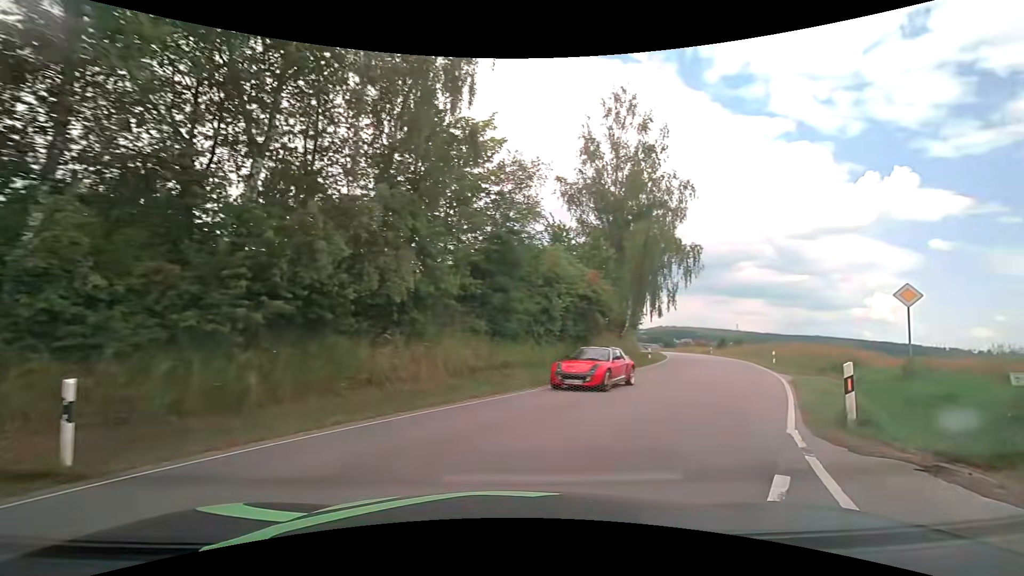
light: Day
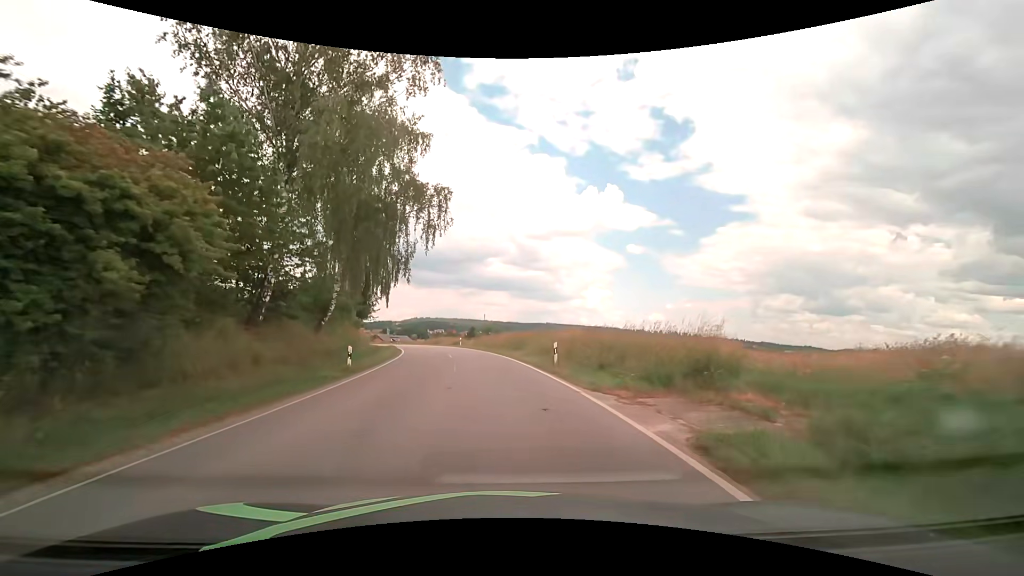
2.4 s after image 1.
(+6.6, +16.2) m; +30°
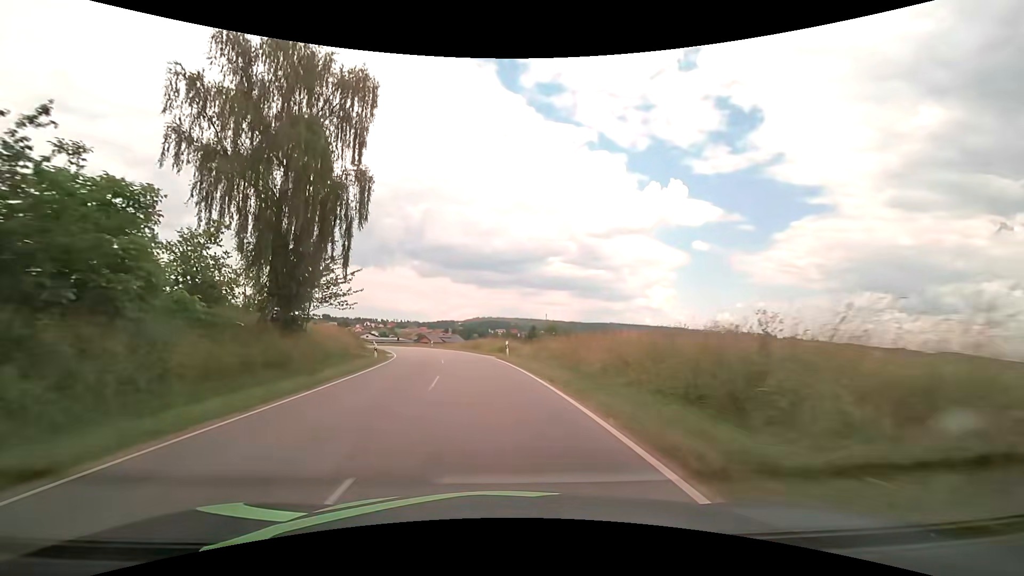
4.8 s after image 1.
(-1.2, +28.1) m; -6°
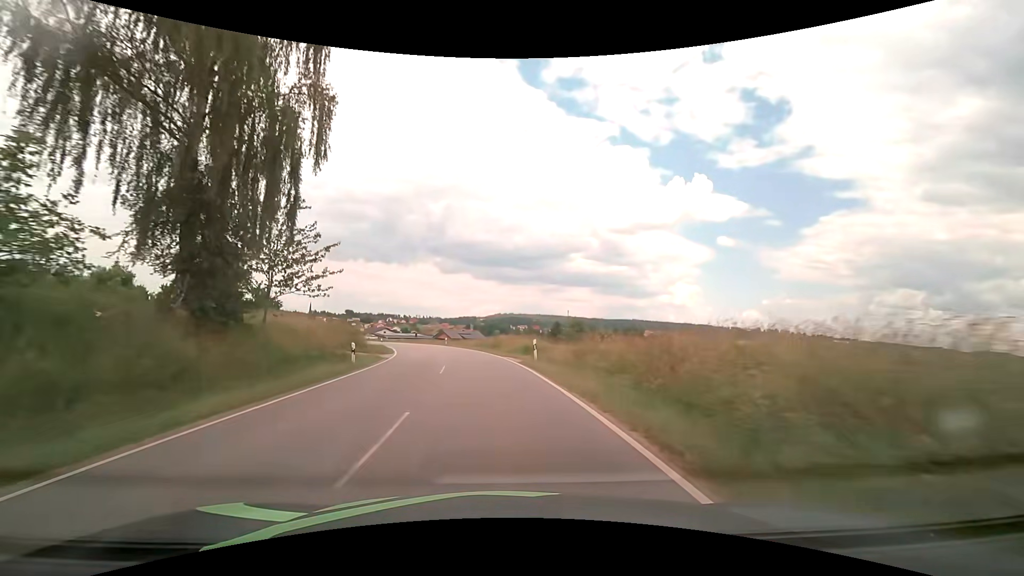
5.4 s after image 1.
(-0.2, +8.4) m; -3°
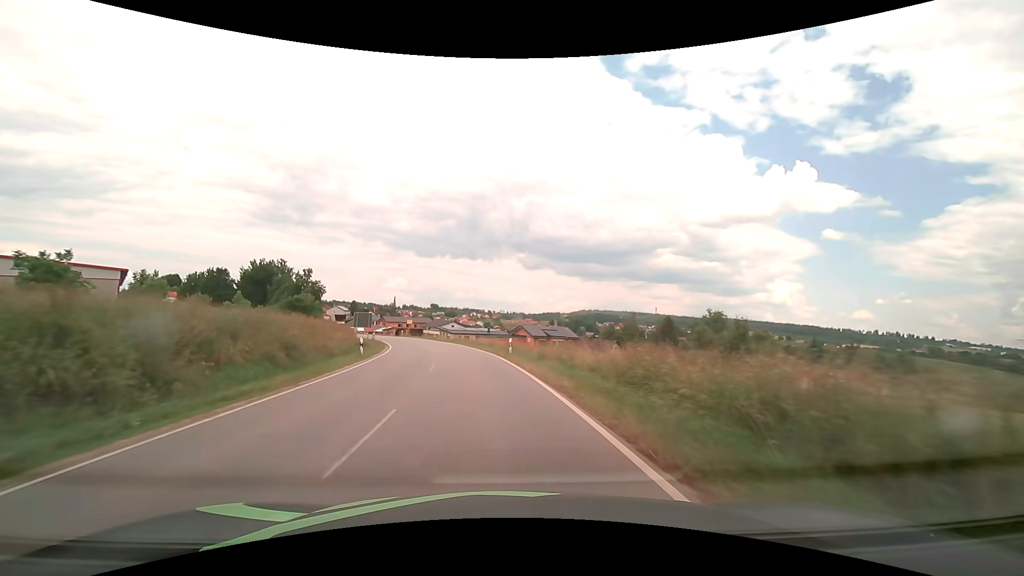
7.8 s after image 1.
(-2.9, +35.7) m; -10°
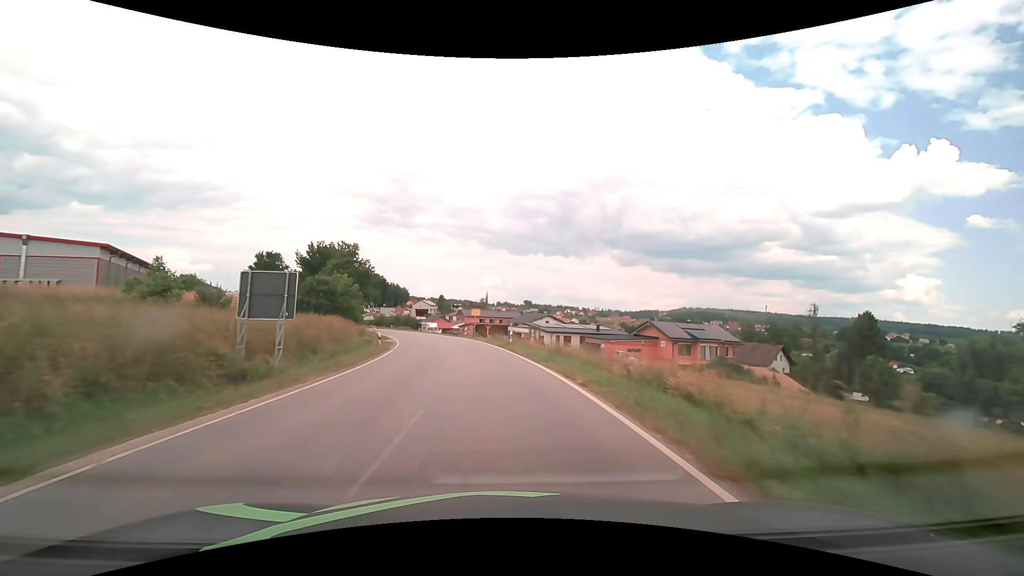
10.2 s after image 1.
(-3.7, +36.3) m; -10°
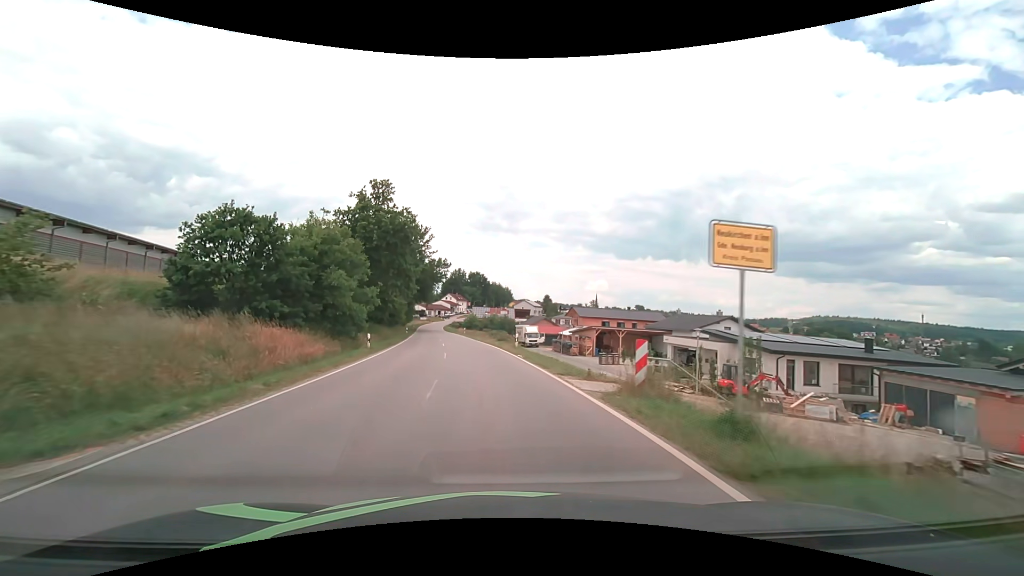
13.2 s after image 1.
(-4.8, +42.8) m; -12°
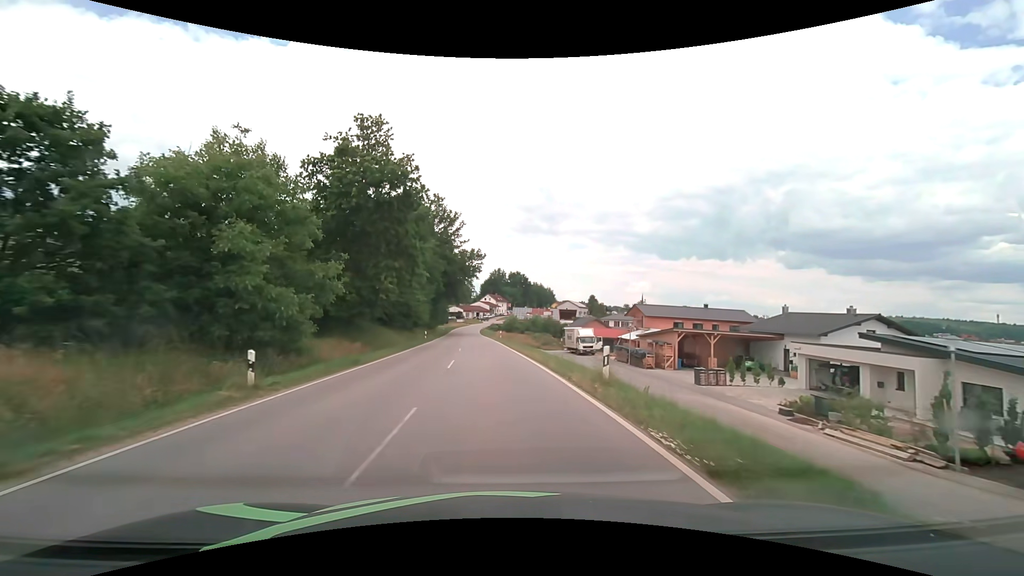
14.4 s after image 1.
(-0.7, +16.1) m; -5°
(0, +10) (-1, +20) (-1, +30) (-2, +40) (-3, +50) (-4, +60) (-5, +70) (-5, +80) (-6, +90) (-7, +100) m
